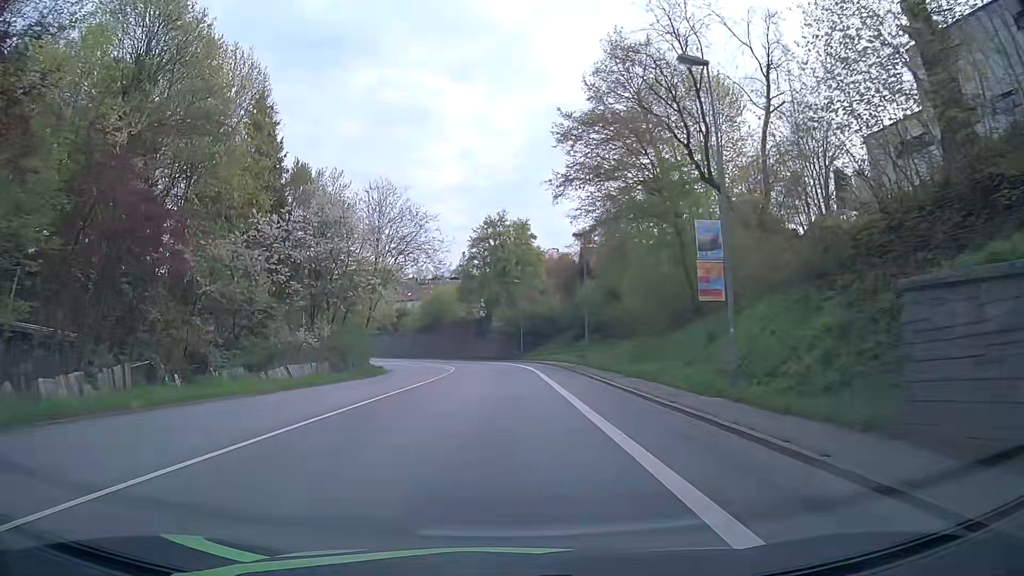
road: primary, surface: asphalt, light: Day
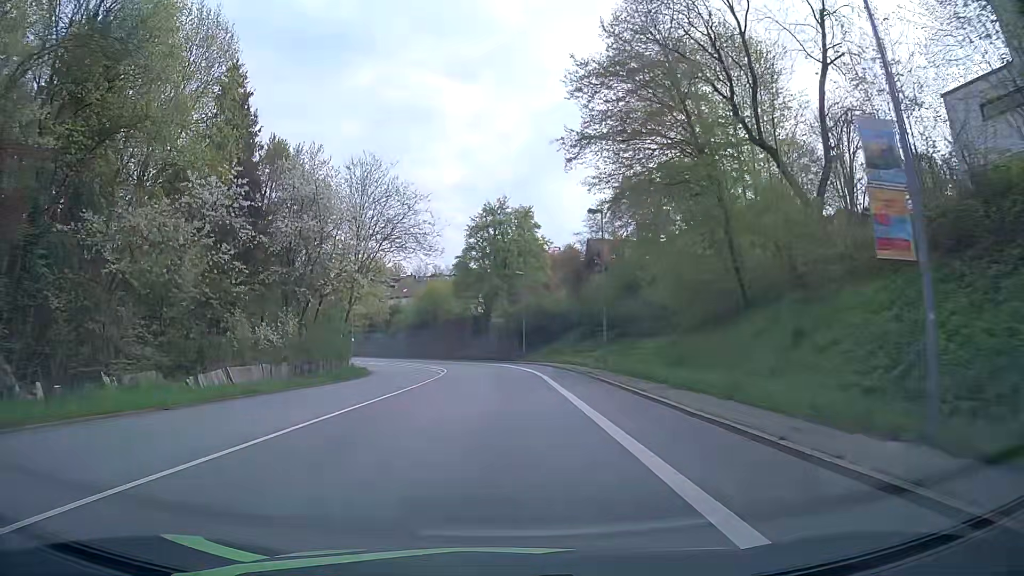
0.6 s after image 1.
(-0.1, +7.6) m; -1°
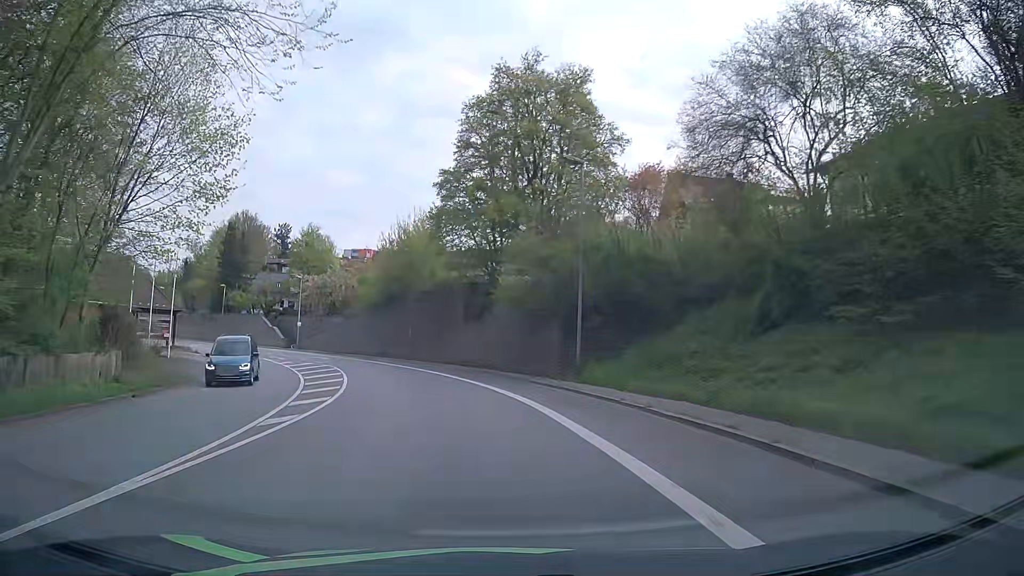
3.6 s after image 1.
(0.0, +38.2) m; -1°
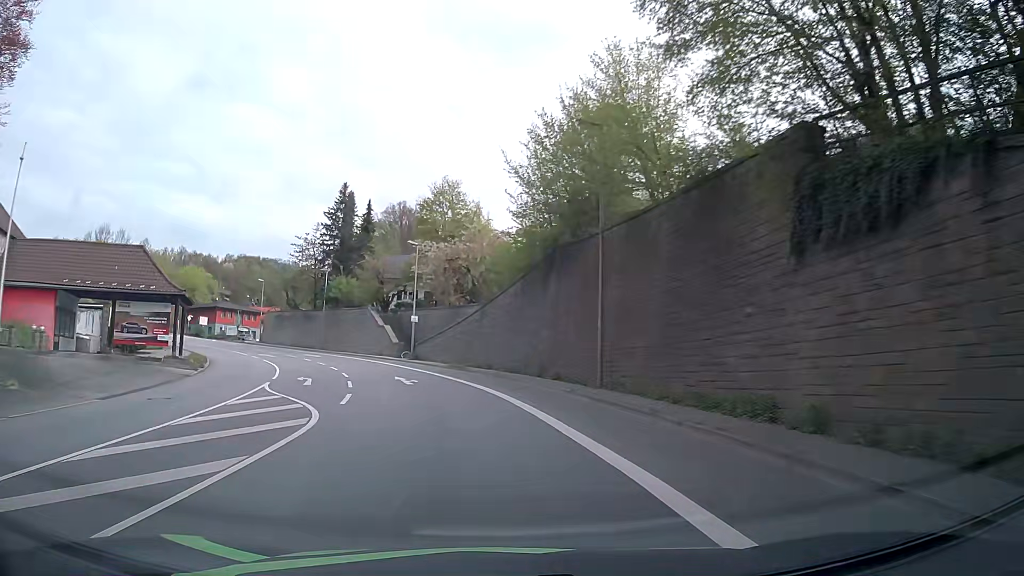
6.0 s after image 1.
(-4.0, +30.2) m; -16°
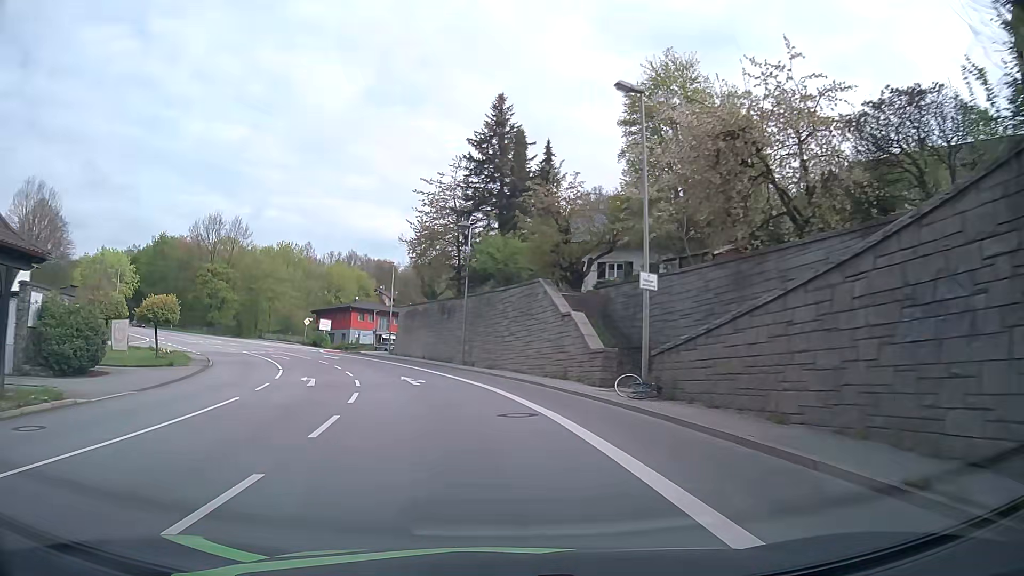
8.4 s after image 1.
(-4.5, +30.0) m; -17°
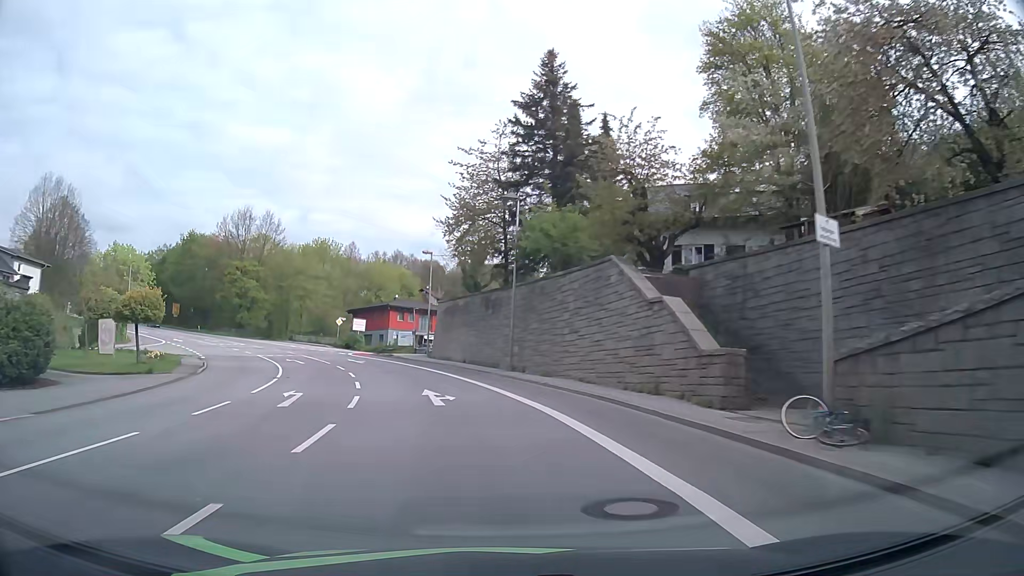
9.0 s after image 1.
(-0.3, +7.6) m; -4°
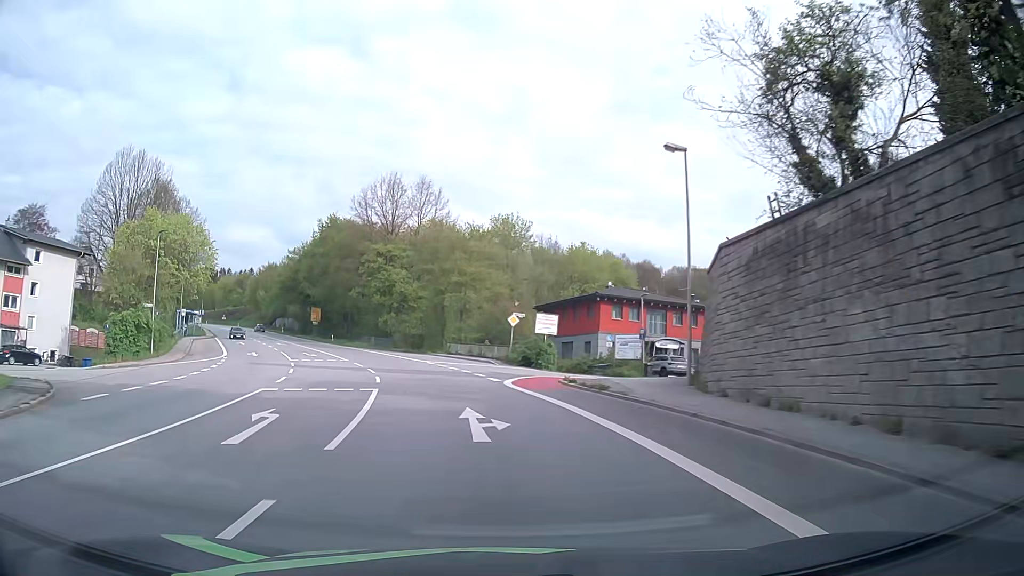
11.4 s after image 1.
(-4.9, +29.9) m; -18°
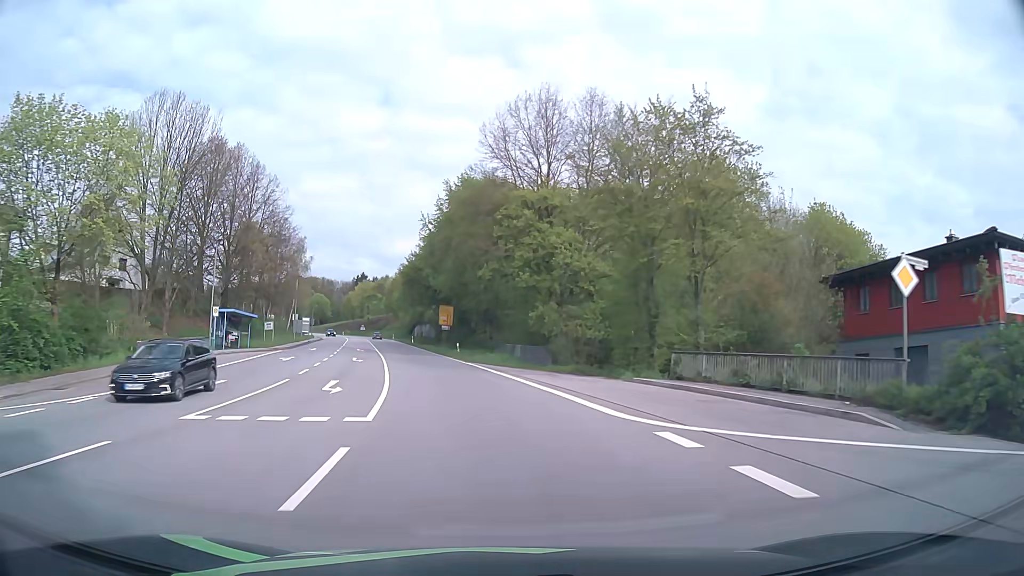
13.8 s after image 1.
(-4.1, +30.0) m; -15°
(0, +10) (-2, +20) (-3, +30) (-5, +40) (-7, +49) (-9, +59) (-11, +69) (-14, +79) (-16, +88) (-18, +98) m
